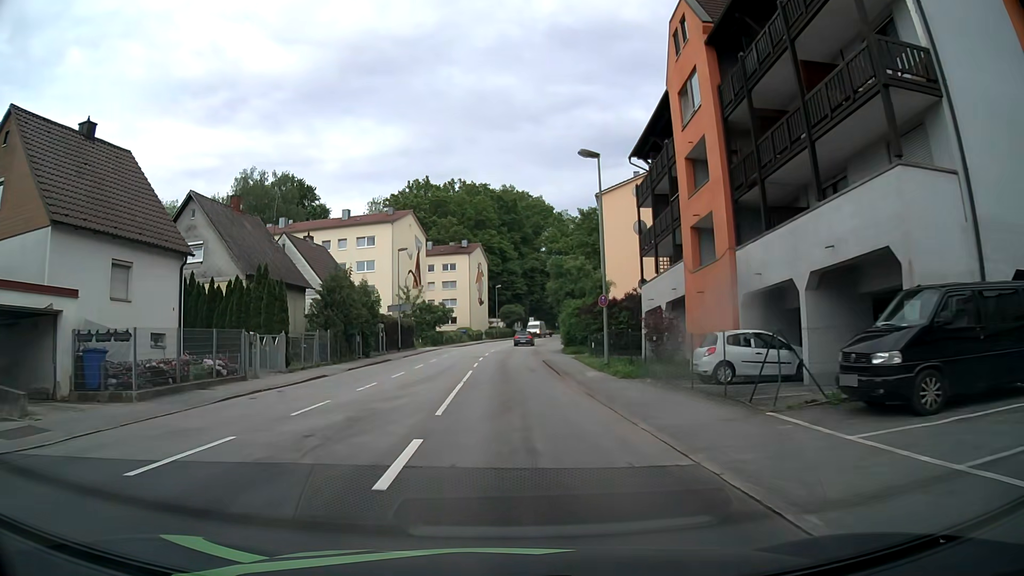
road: tertiary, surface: asphalt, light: Day
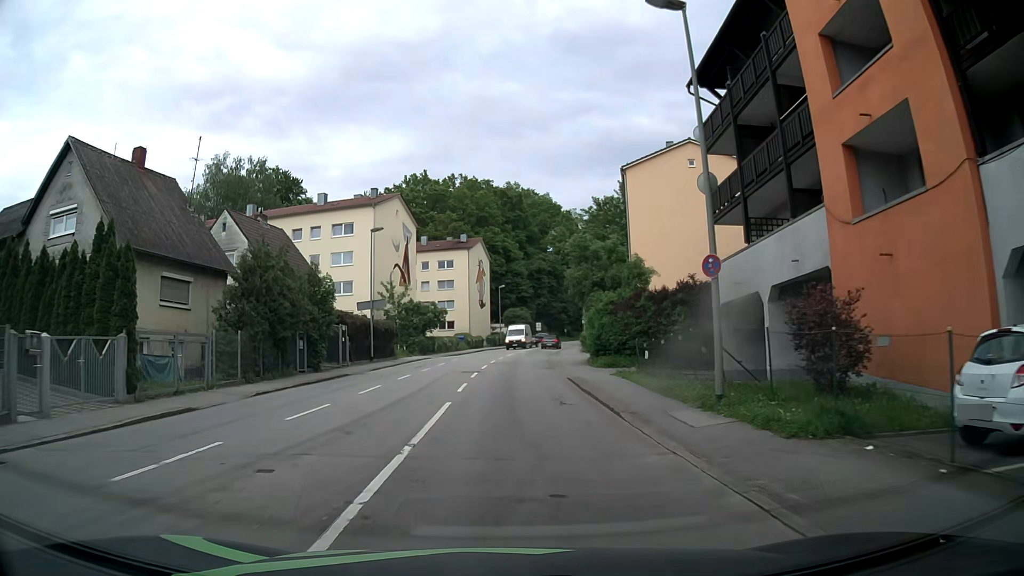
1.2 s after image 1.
(-0.3, +12.4) m; -1°
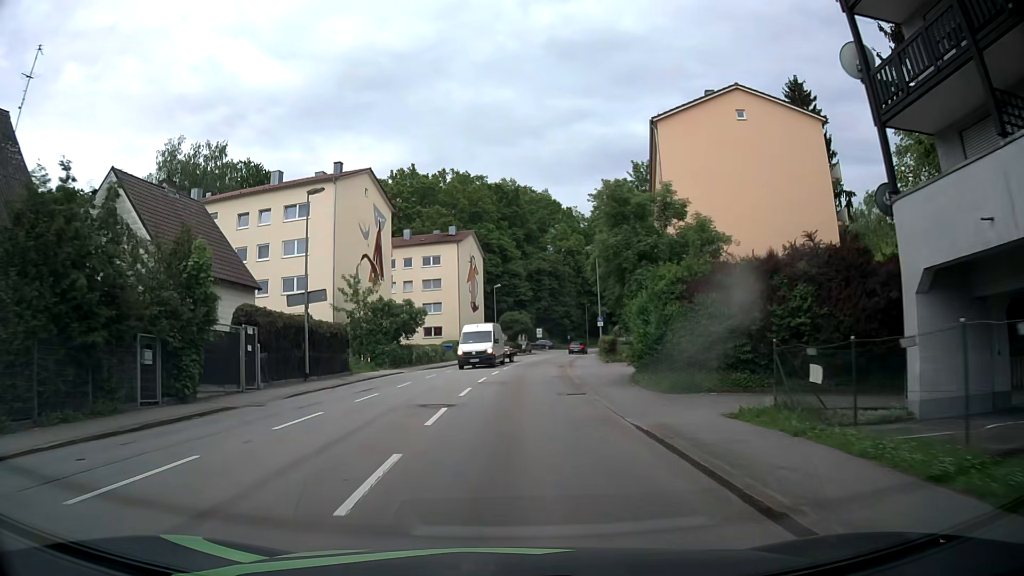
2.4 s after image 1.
(+0.1, +12.9) m; 0°
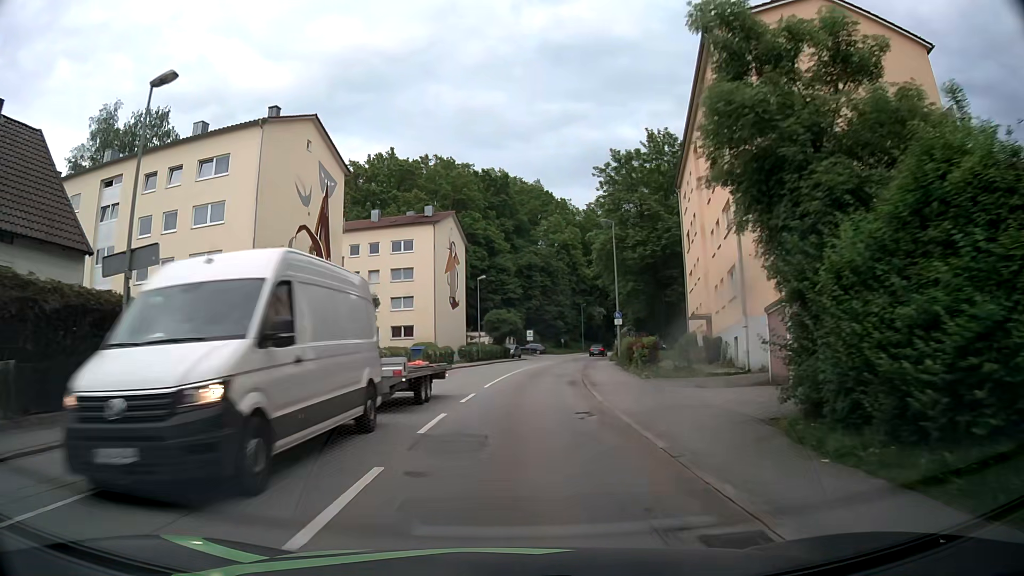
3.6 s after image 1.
(+0.1, +13.5) m; +1°
(0, +10) (0, +20) (+1, +30) (+2, +40) (+4, +50) (+5, +60) (+7, +69) (+10, +79) (+13, +89) (+16, +98) m
